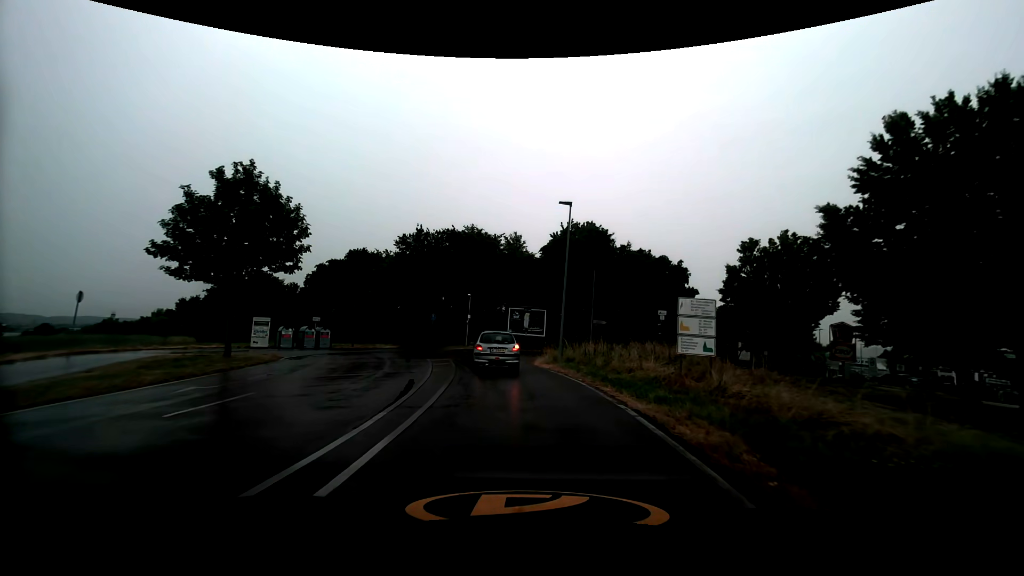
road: residential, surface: asphalt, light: Day
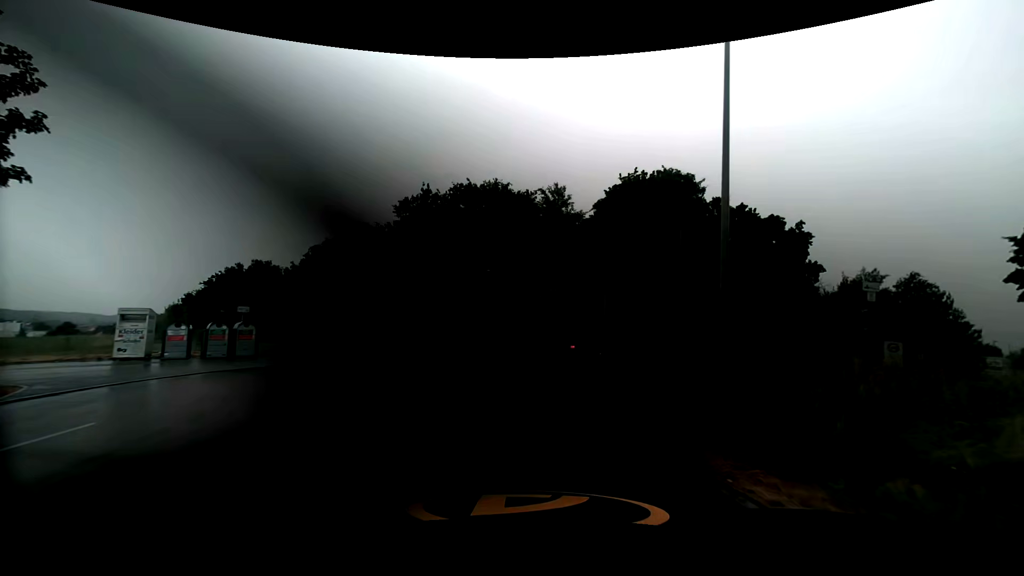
(-0.6, +15.9) m; -4°
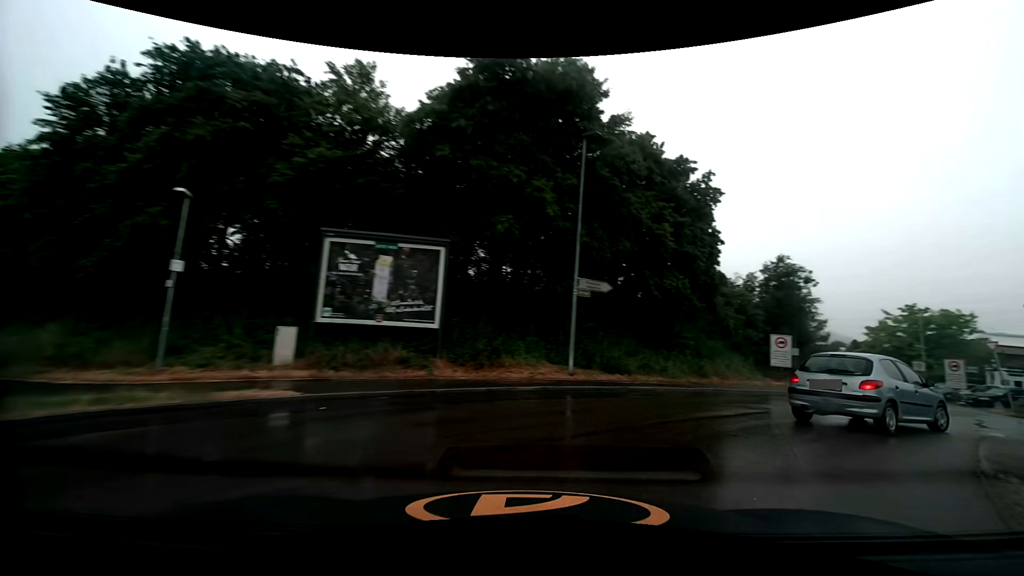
(+1.1, +16.0) m; +20°
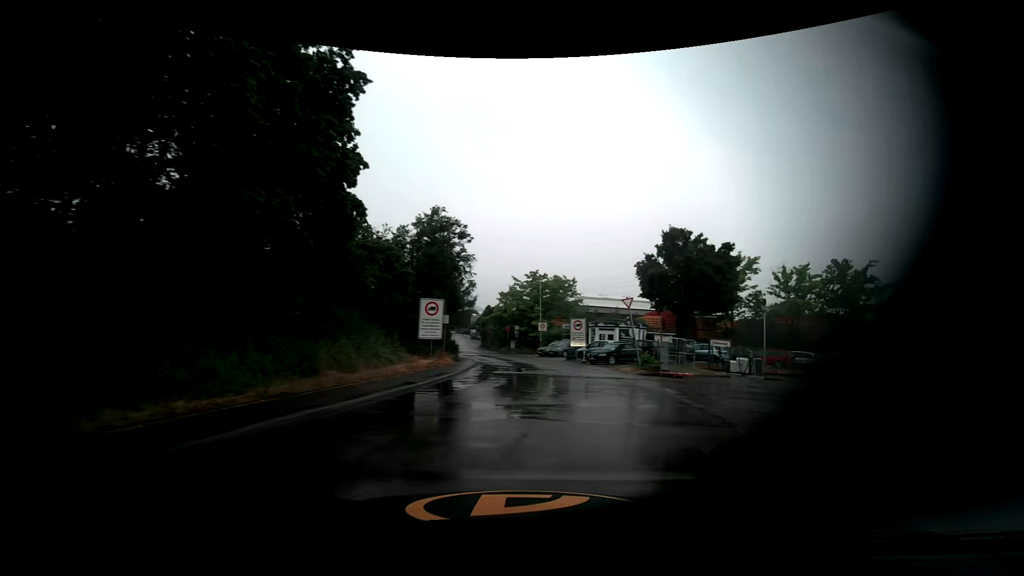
(+3.4, +10.2) m; +37°
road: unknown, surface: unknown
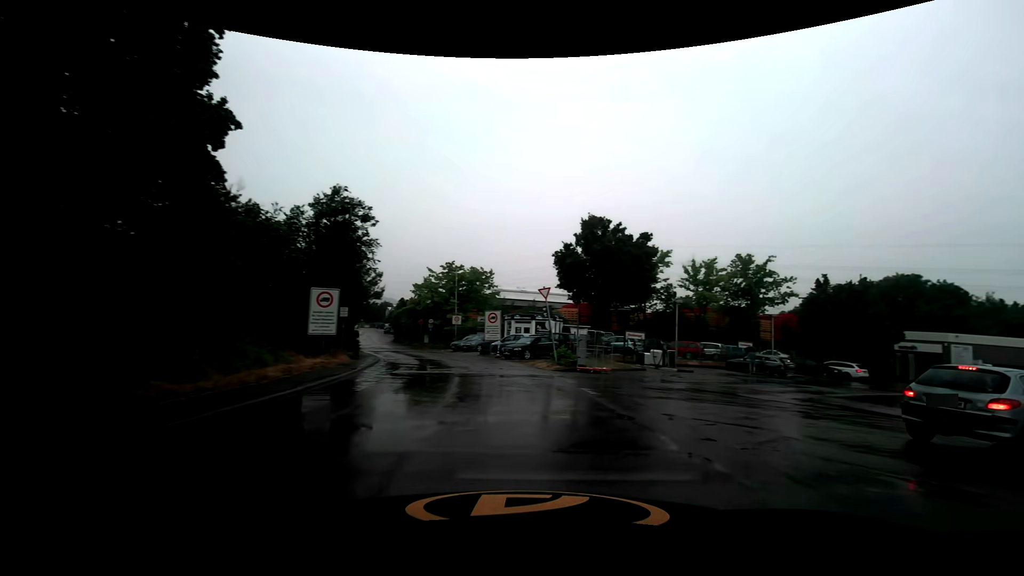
(+0.2, +2.4) m; +10°
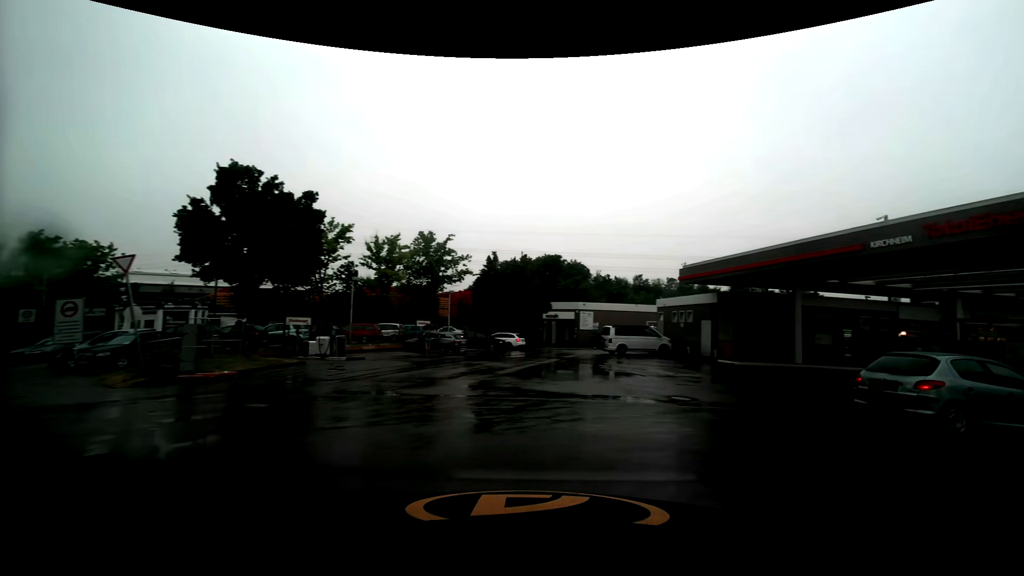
(+1.5, +5.1) m; +35°
